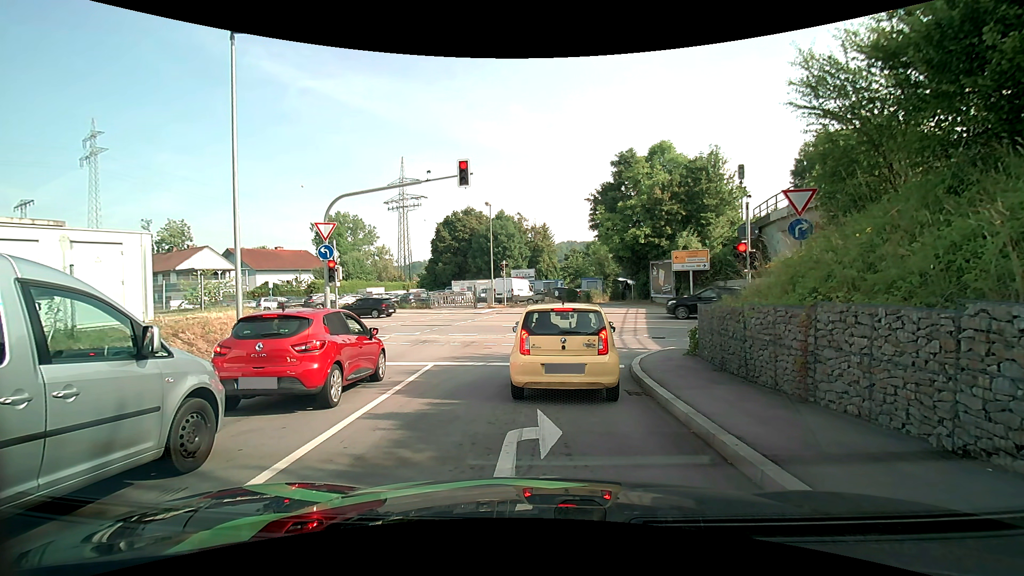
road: primary_link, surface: asphalt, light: Day
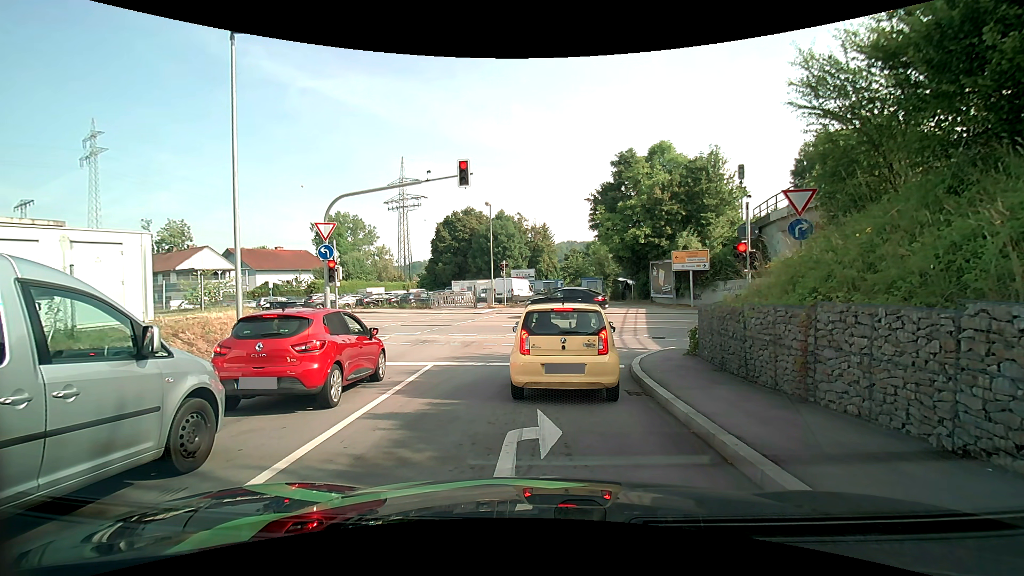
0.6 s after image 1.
(0.0, 0.0) m; 0°
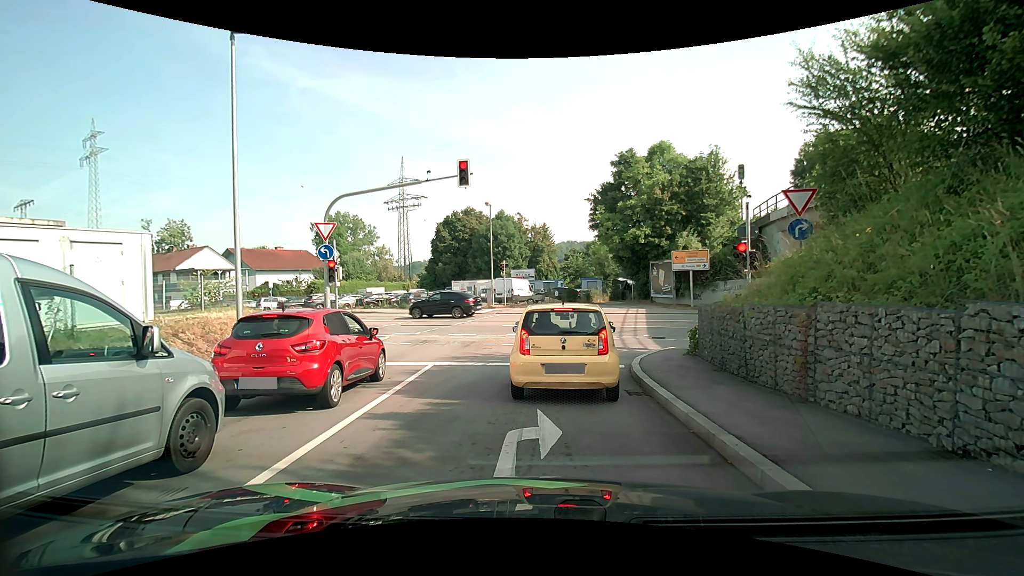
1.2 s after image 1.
(0.0, 0.0) m; 0°
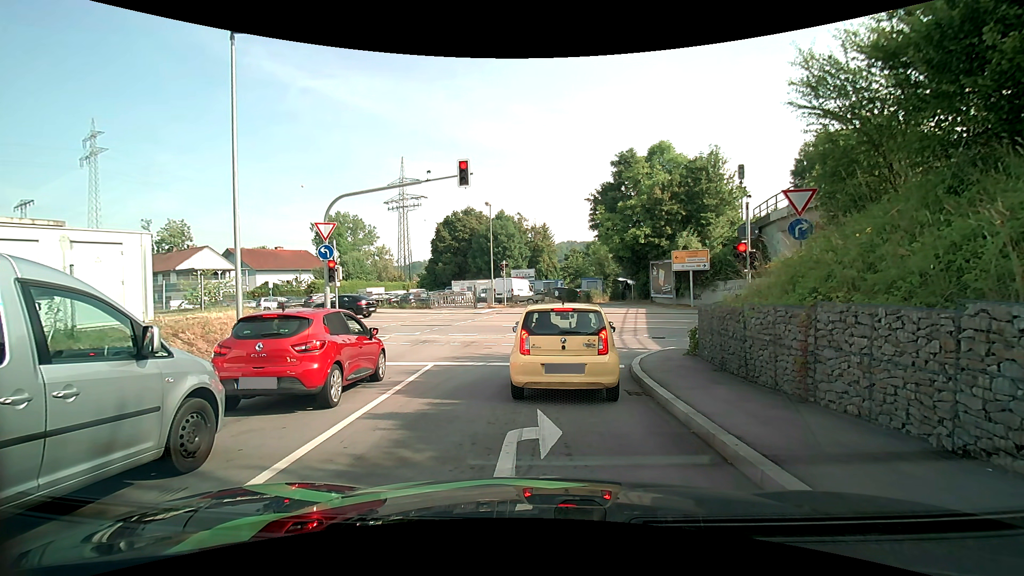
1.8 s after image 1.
(0.0, 0.0) m; 0°
